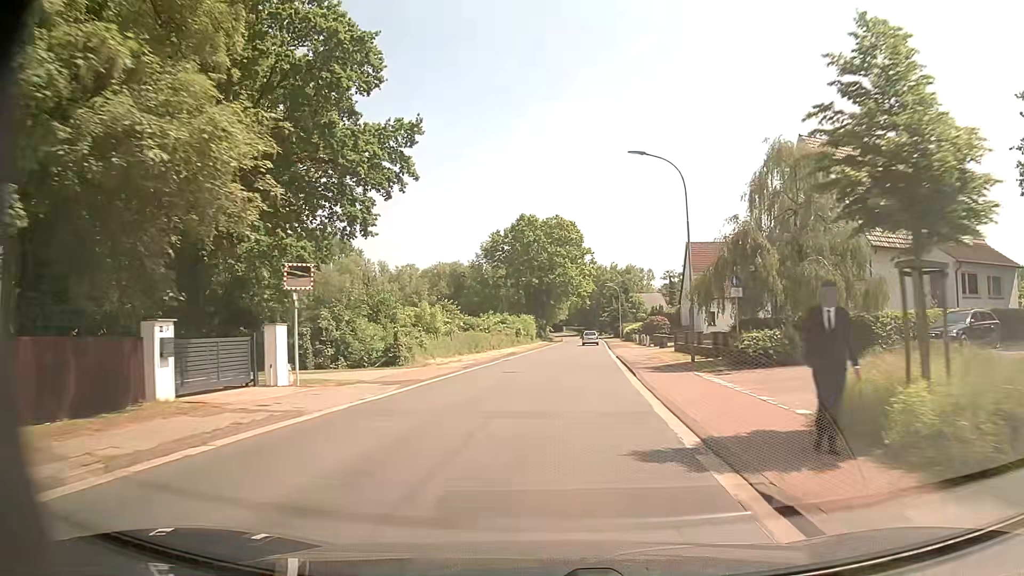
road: tertiary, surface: asphalt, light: Day
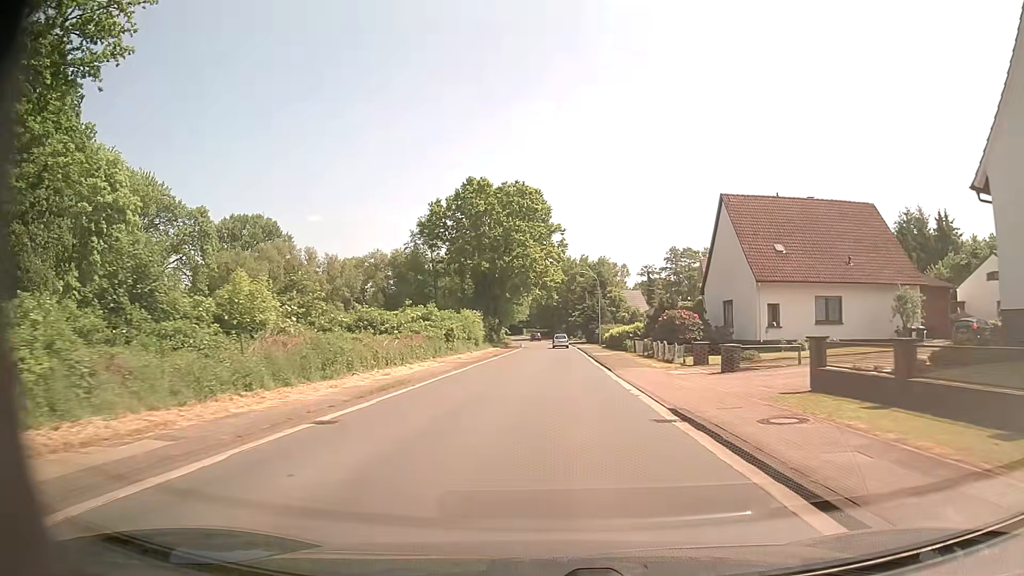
(+0.7, +24.7) m; +3°
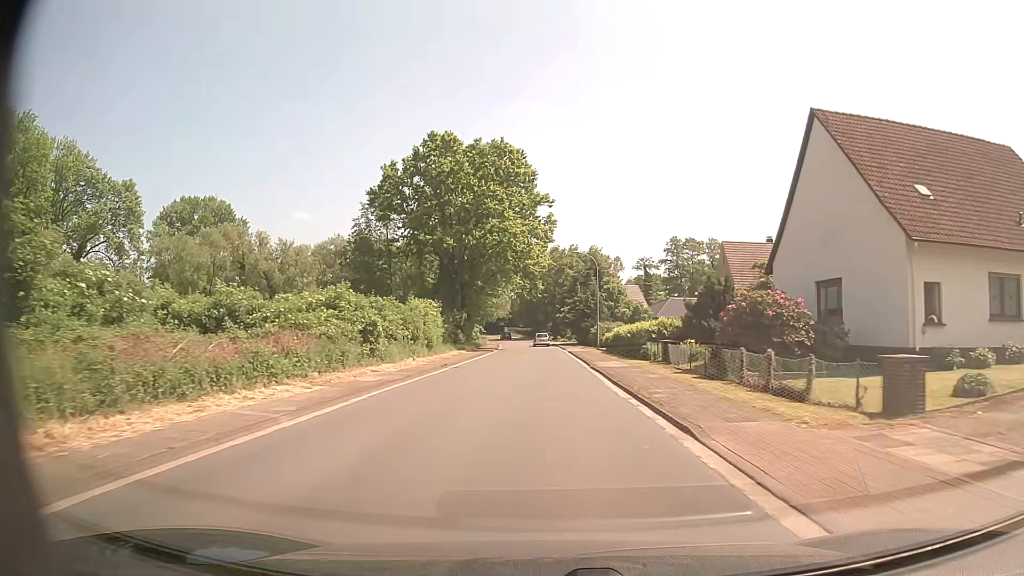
(+0.3, +16.5) m; +2°
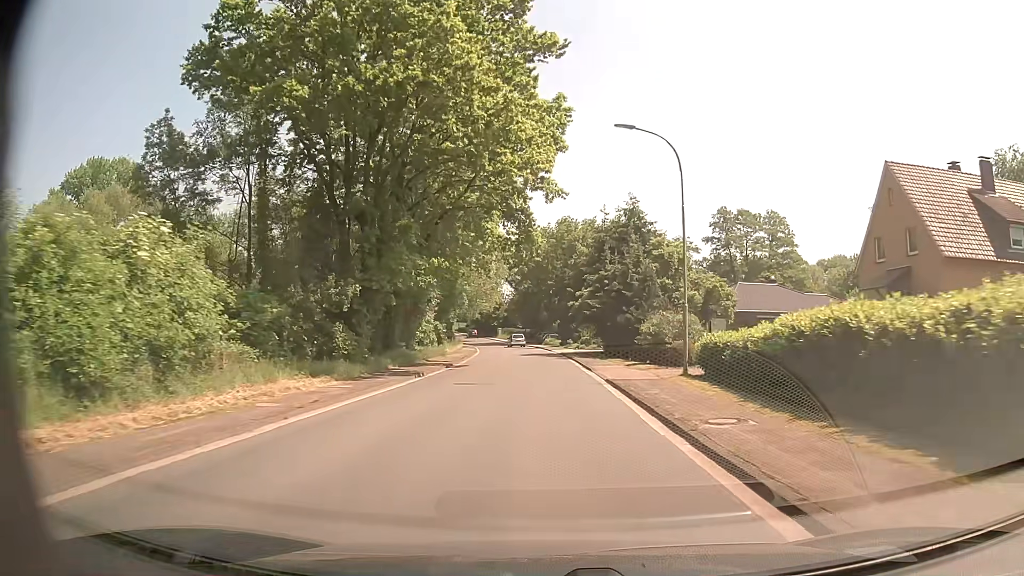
(-0.1, +32.9) m; -1°
